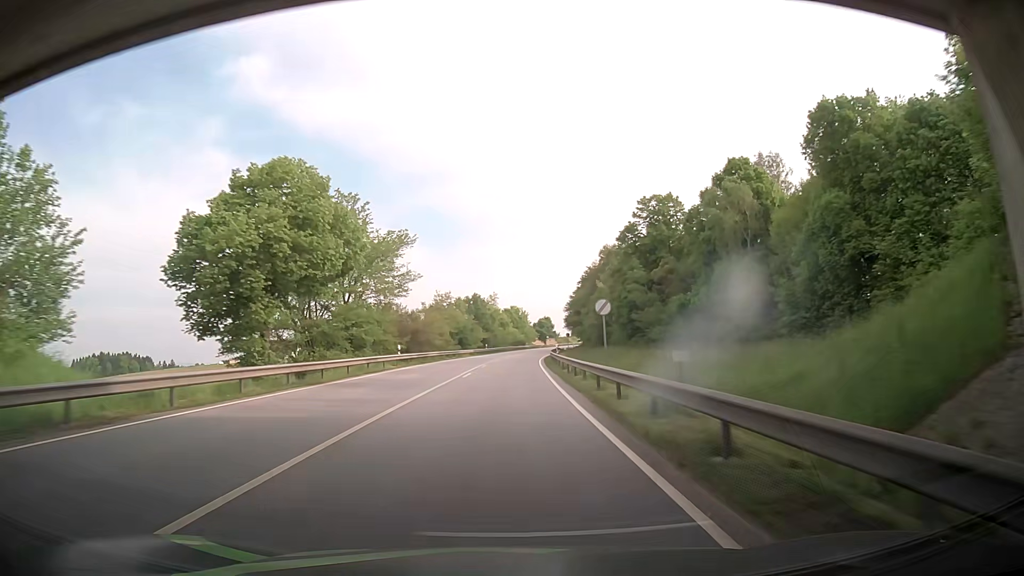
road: primary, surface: asphalt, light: Day
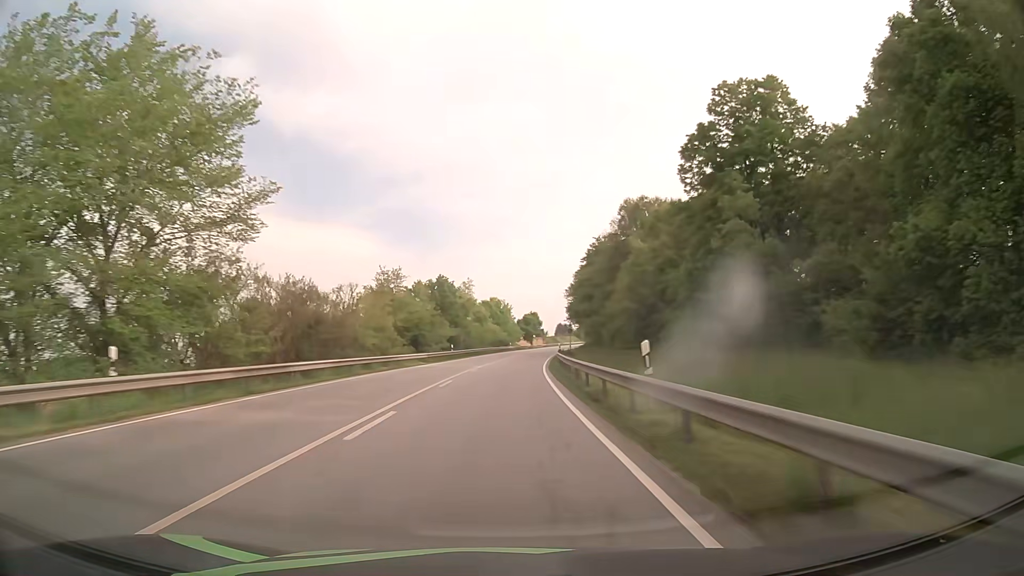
(+0.3, +30.9) m; +1°
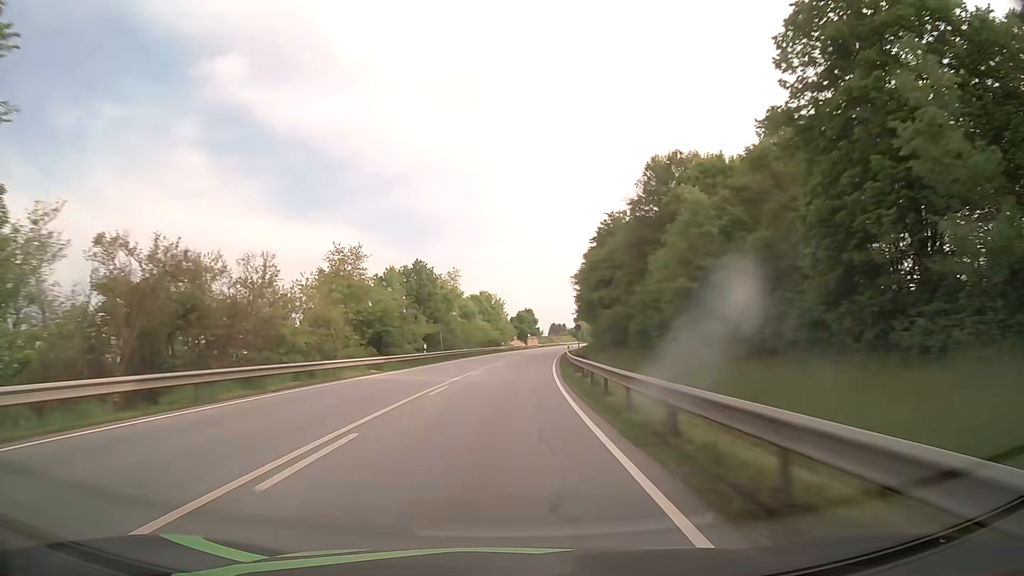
(0.0, +15.4) m; 0°
